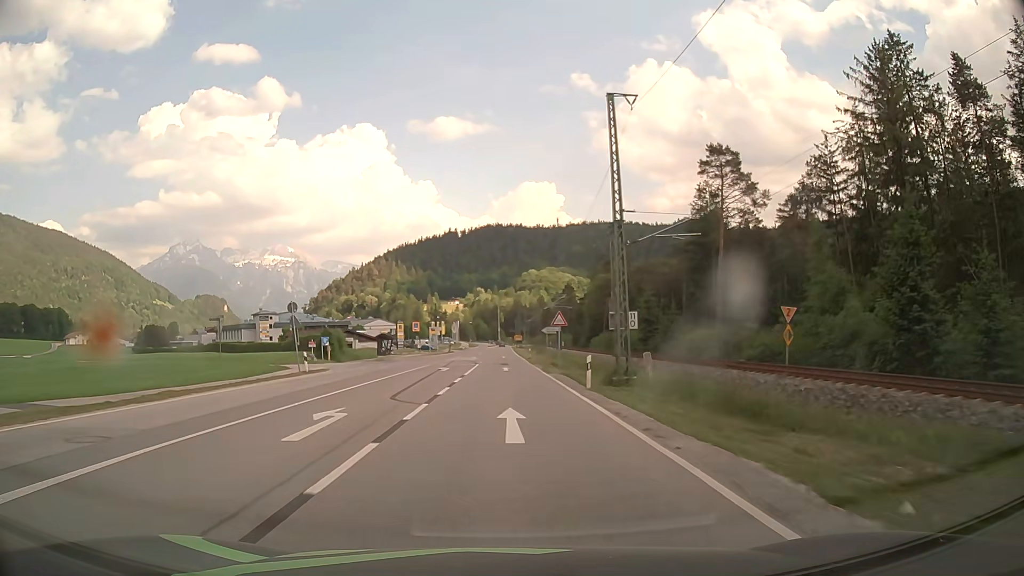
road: primary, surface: asphalt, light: Day
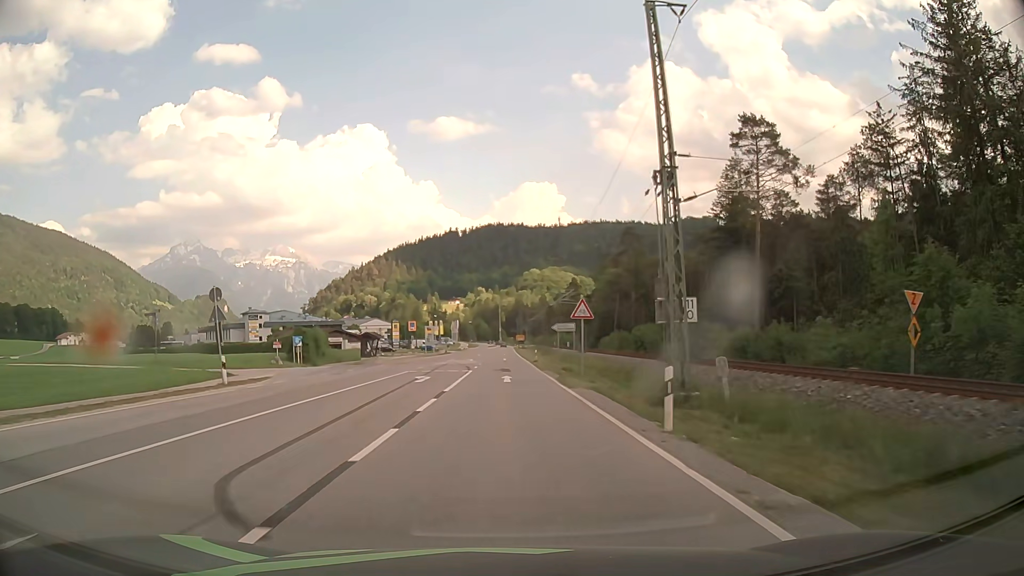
(0.0, +10.3) m; 0°
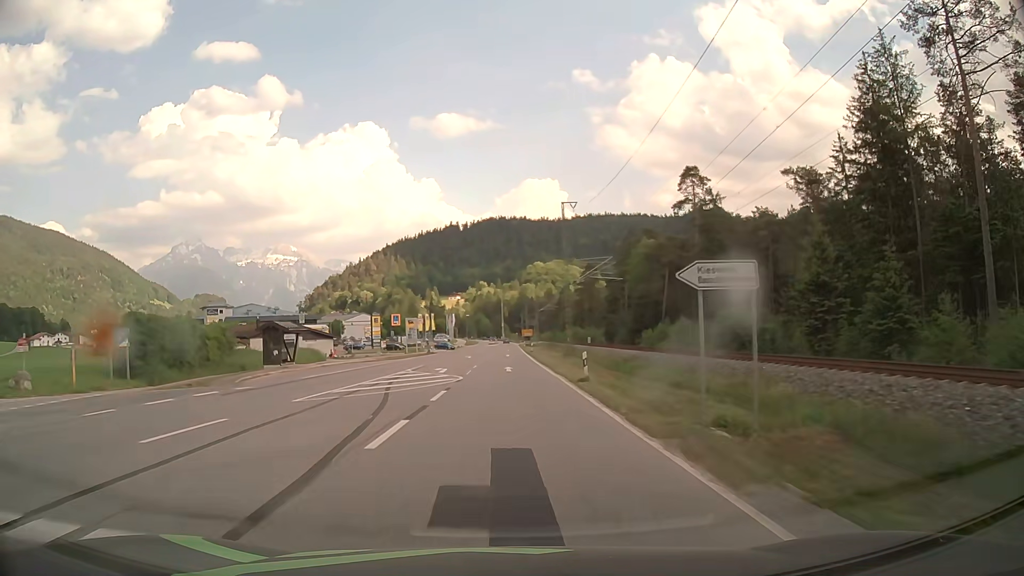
(-0.1, +31.3) m; 0°
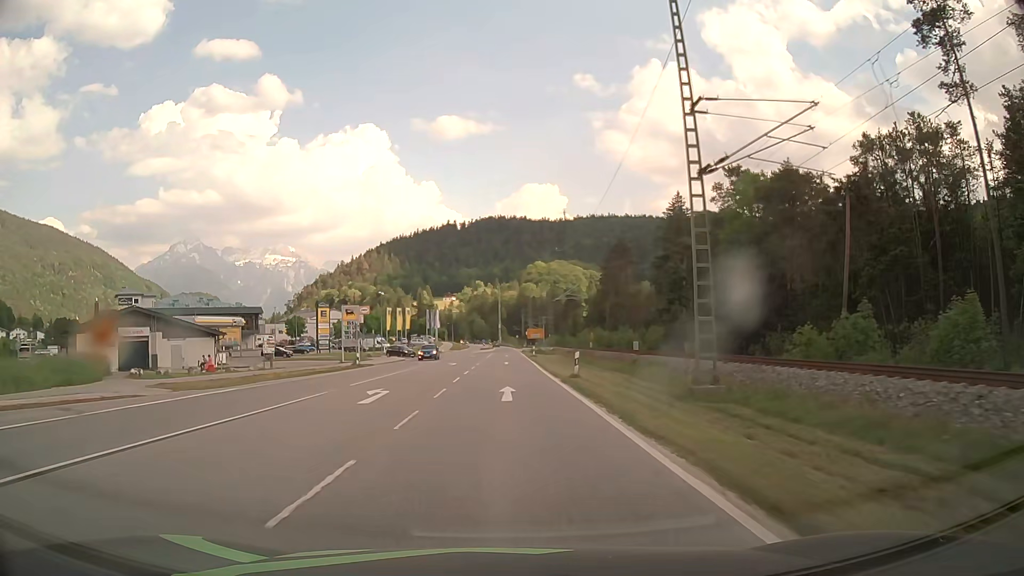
(-0.1, +42.3) m; 0°
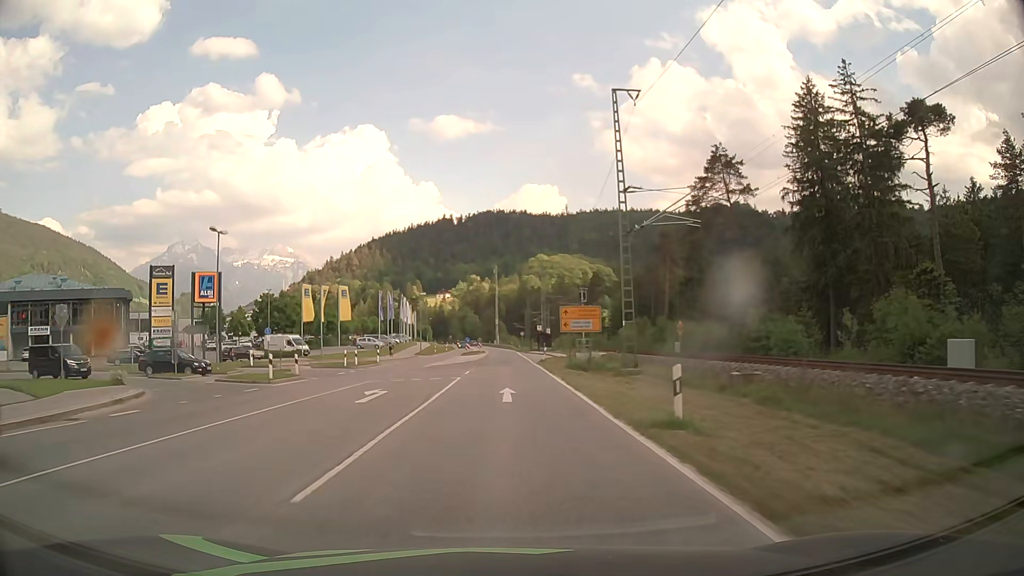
(+0.3, +53.3) m; 0°
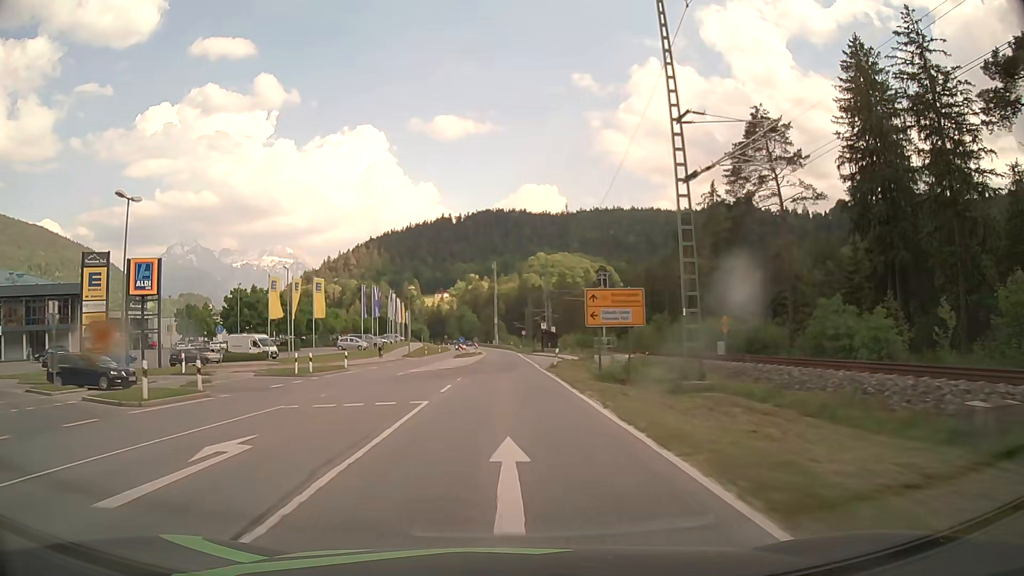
(0.0, +10.7) m; +1°
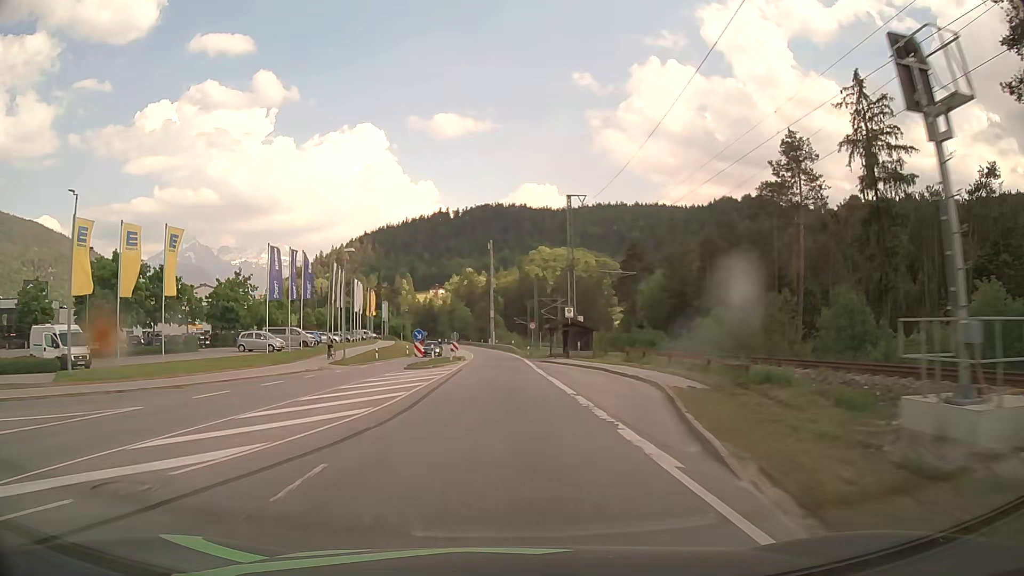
(-0.3, +32.2) m; 0°
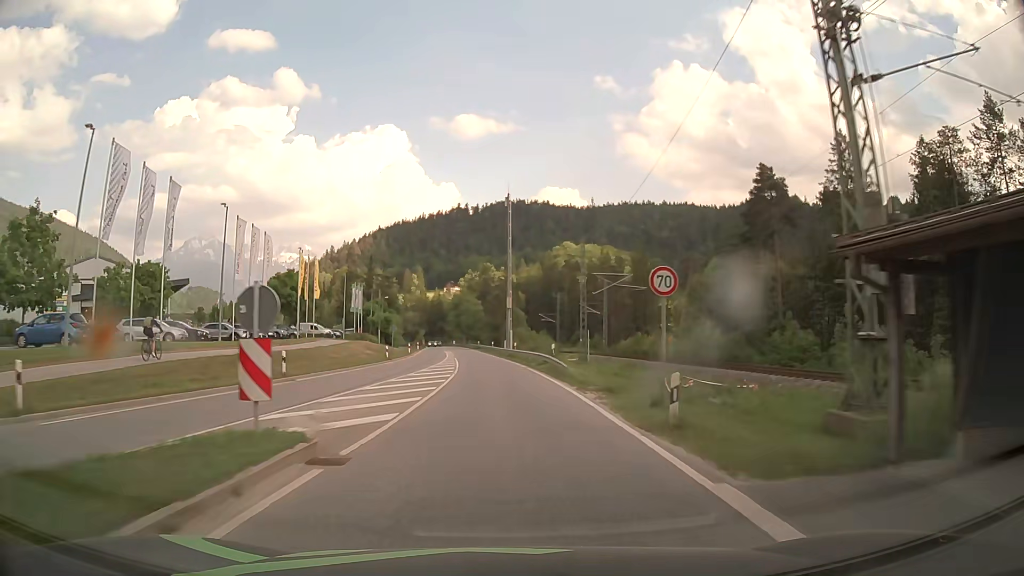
(-0.5, +43.0) m; -2°
(0, +10) (0, +20) (0, +30) (-1, +40) (-2, +50) (-2, +60) (-3, +70) (-4, +80) (-5, +90) (-6, +100) m
